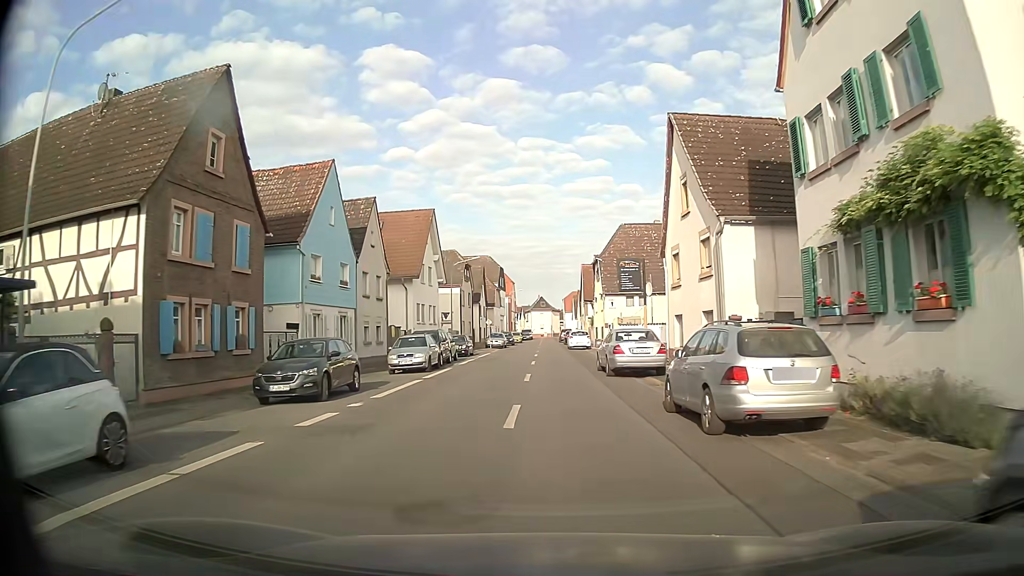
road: tertiary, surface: asphalt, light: Day
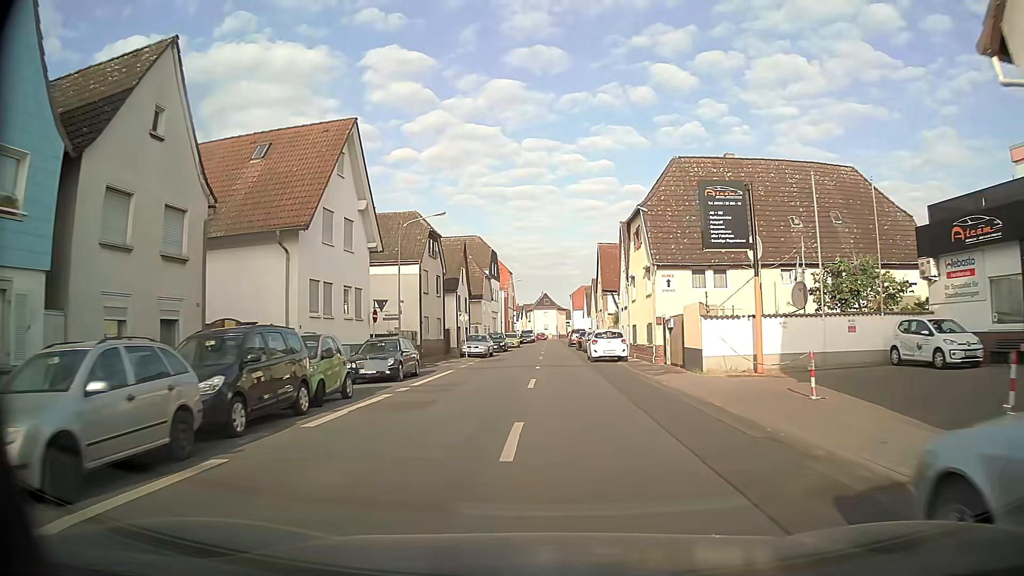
(-0.2, +20.9) m; -1°
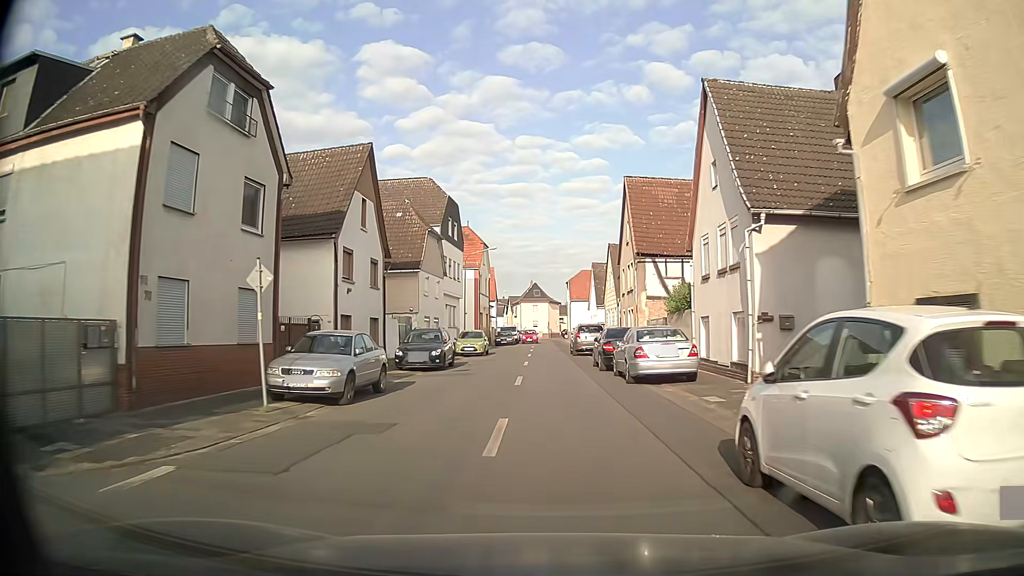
(+0.3, +27.5) m; 0°
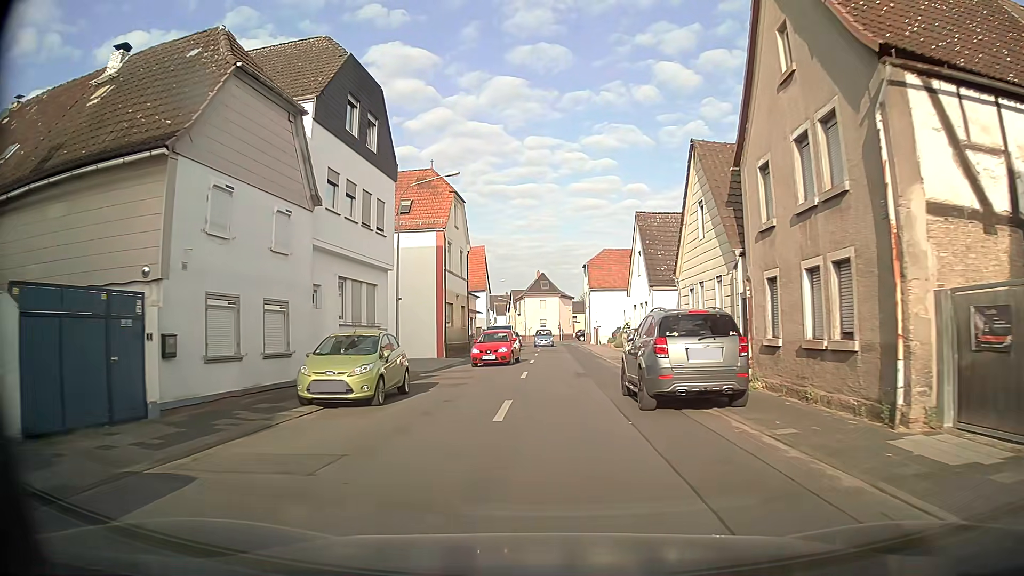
(+0.3, +24.6) m; 0°
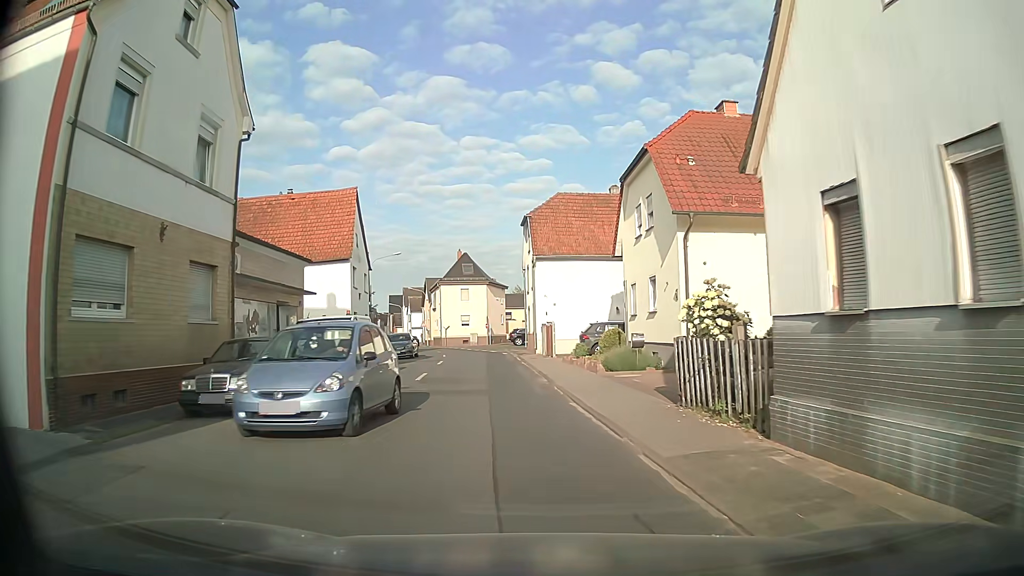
(+1.1, +28.1) m; +6°
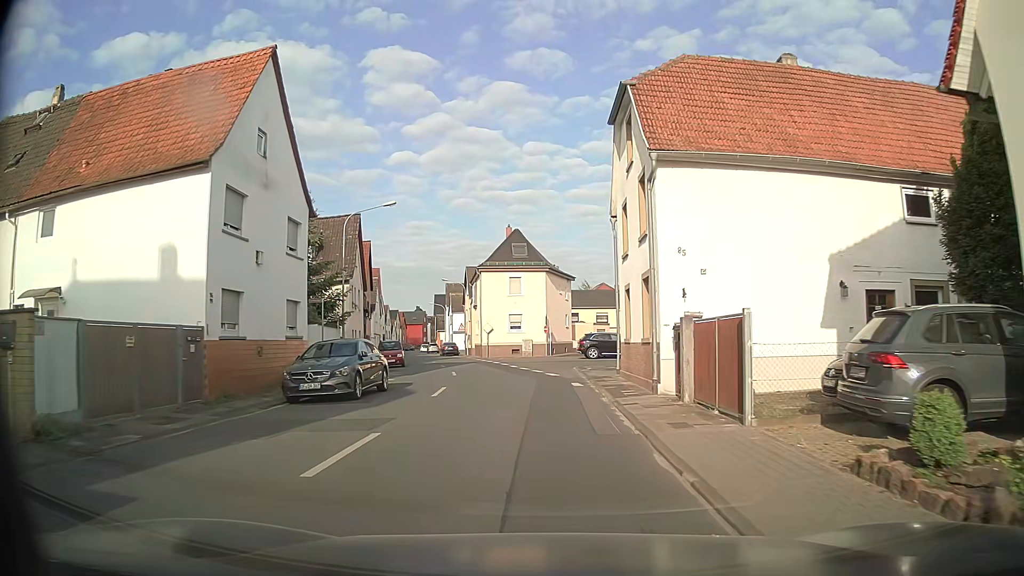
(-1.5, +21.9) m; -6°
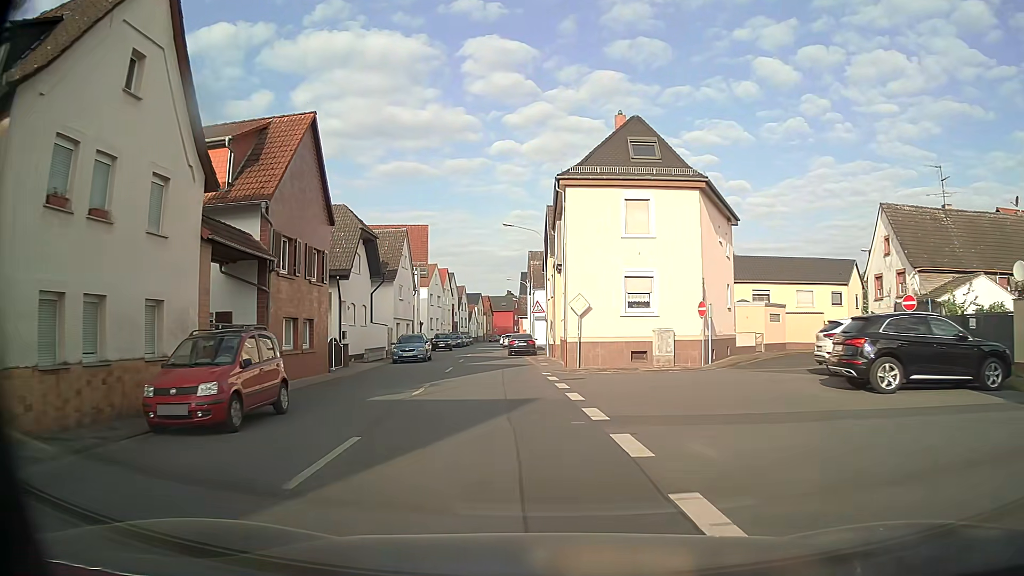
(-1.4, +28.9) m; -7°
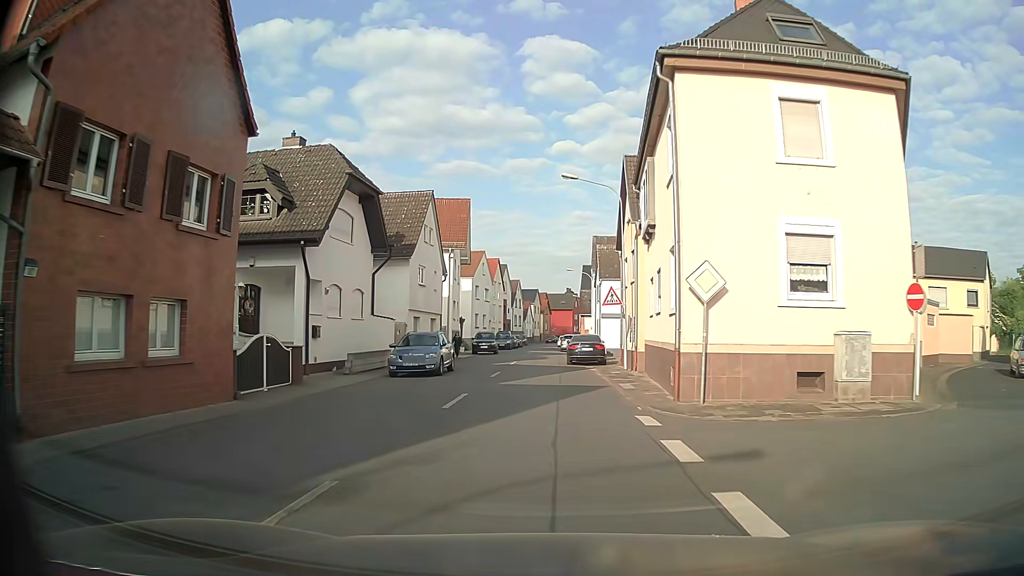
(-0.9, +12.2) m; -6°
(0, +10) (-1, +20) (-1, +30) (-1, +40) (-1, +50) (-1, +60) (0, +70) (0, +80) (0, +90) (+1, +100) m
